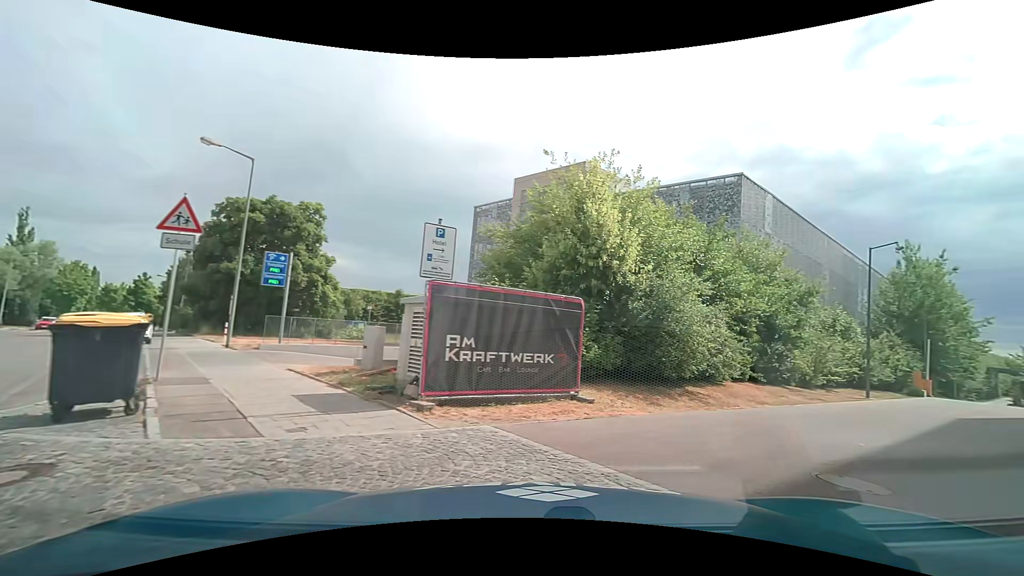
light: Day
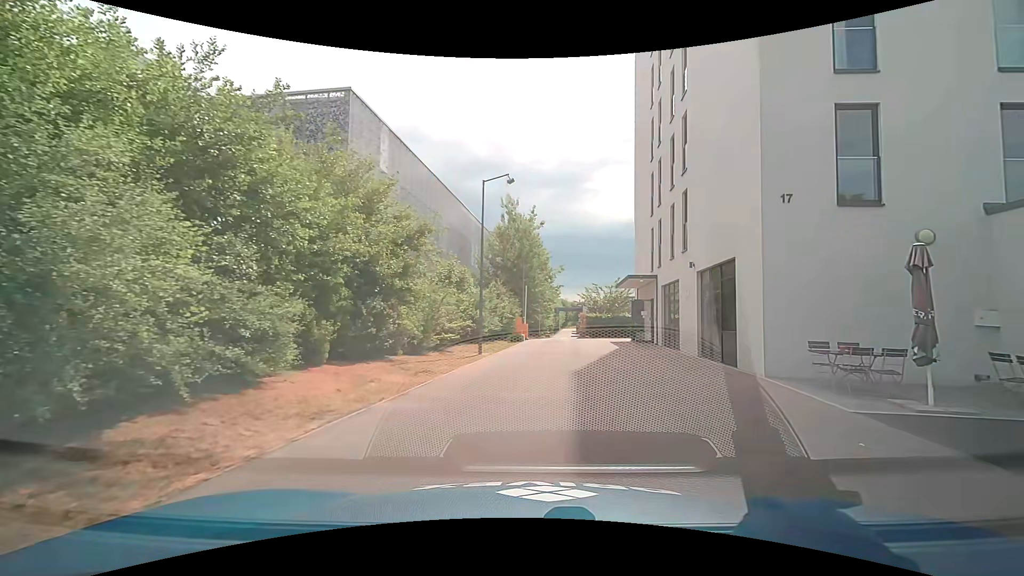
(+3.6, +7.9) m; +40°
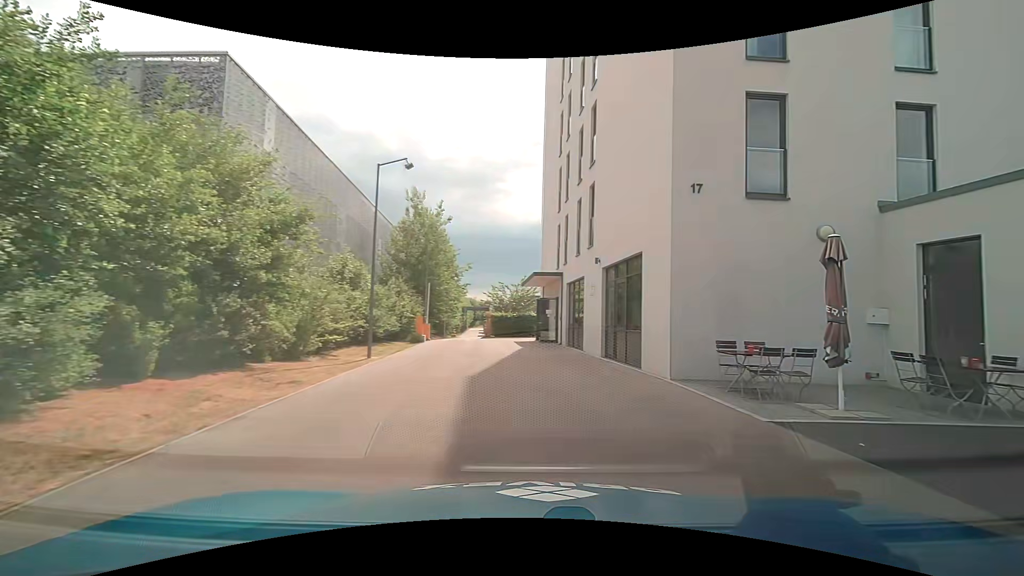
(+0.1, +1.7) m; +11°
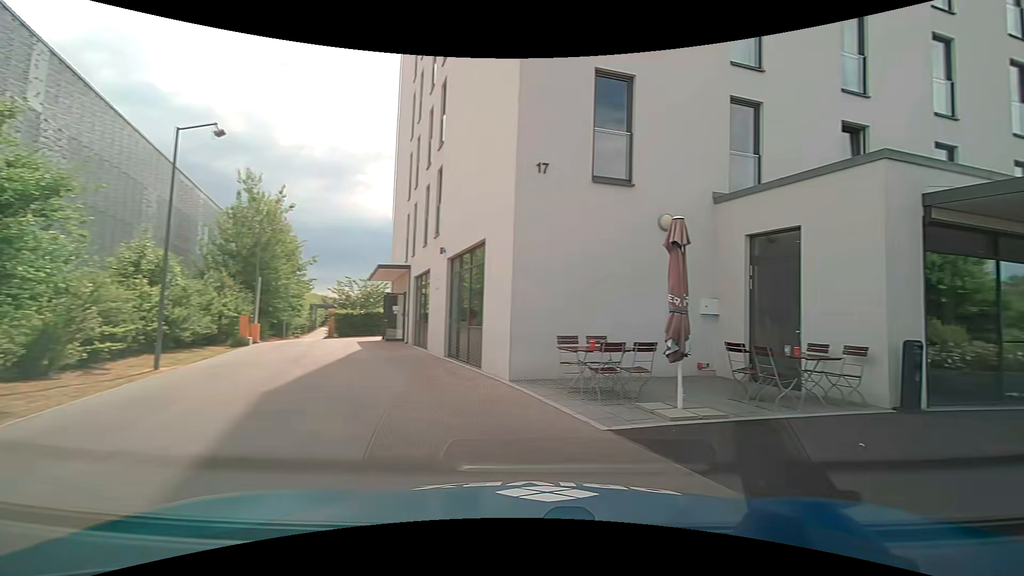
(+0.2, +1.7) m; +16°
